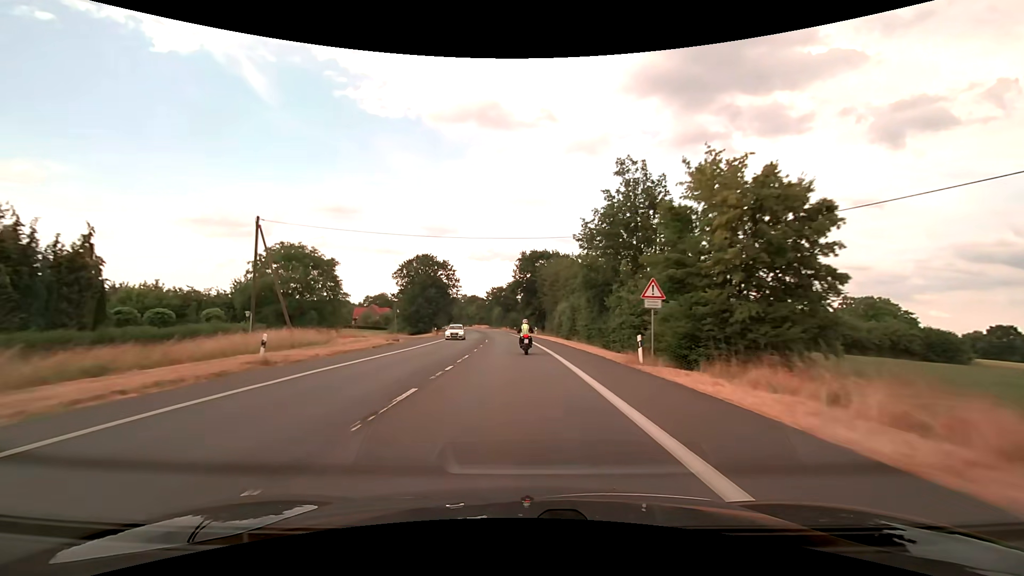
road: secondary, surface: asphalt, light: Day
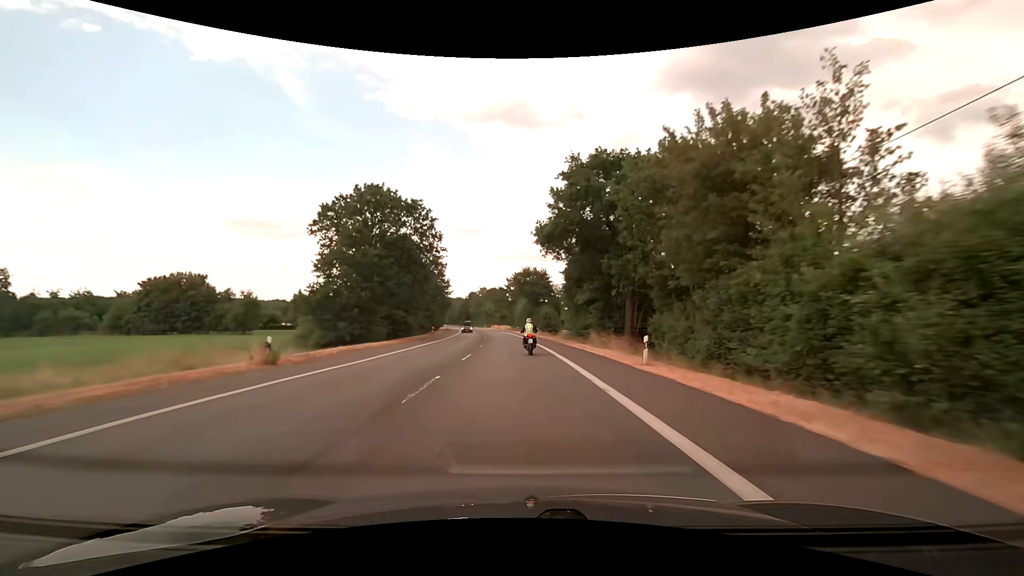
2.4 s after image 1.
(-1.5, +49.8) m; -3°
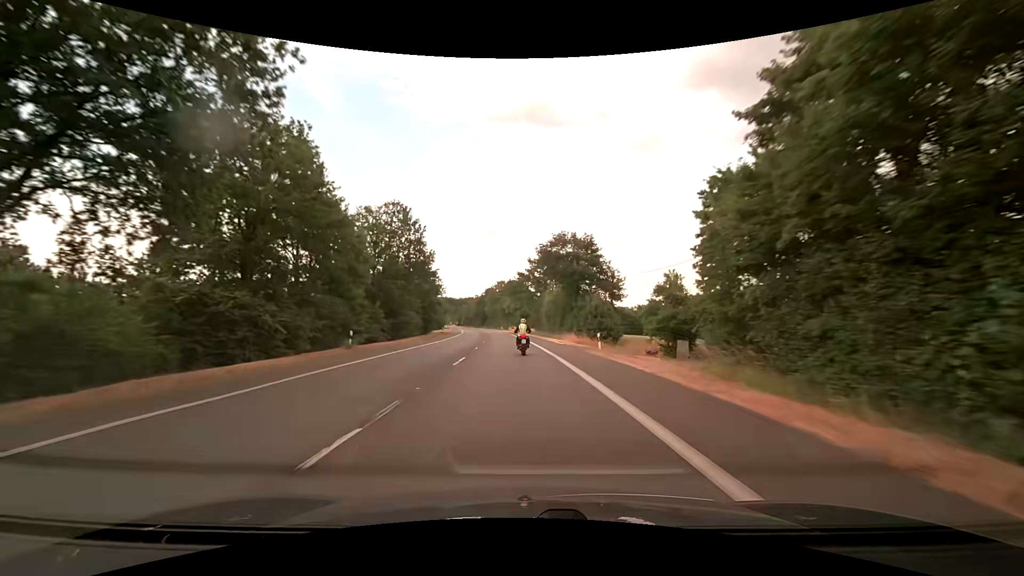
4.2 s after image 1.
(-1.0, +38.2) m; -3°
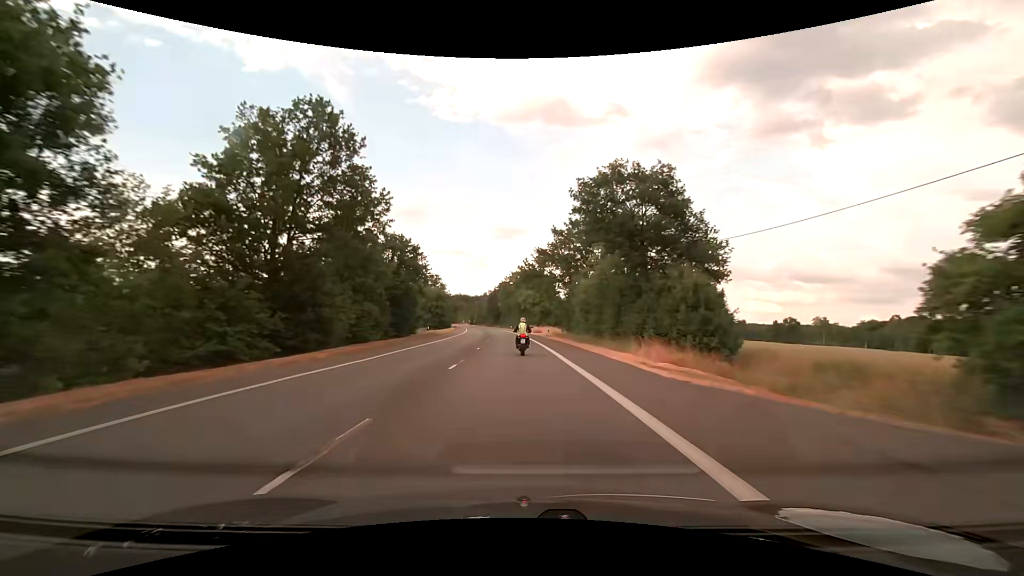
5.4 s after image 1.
(-0.4, +26.0) m; -2°
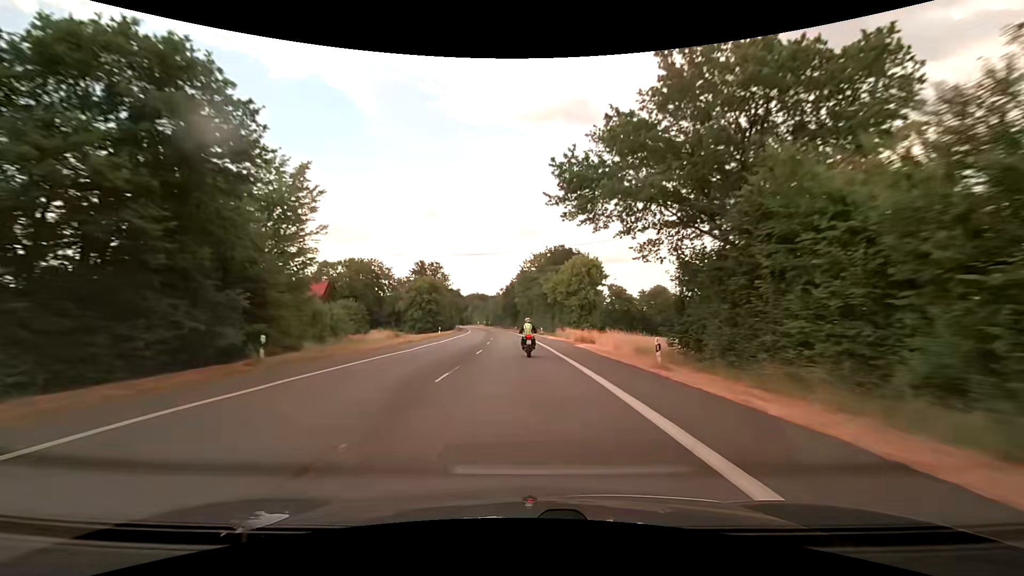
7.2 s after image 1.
(-0.7, +39.5) m; -2°
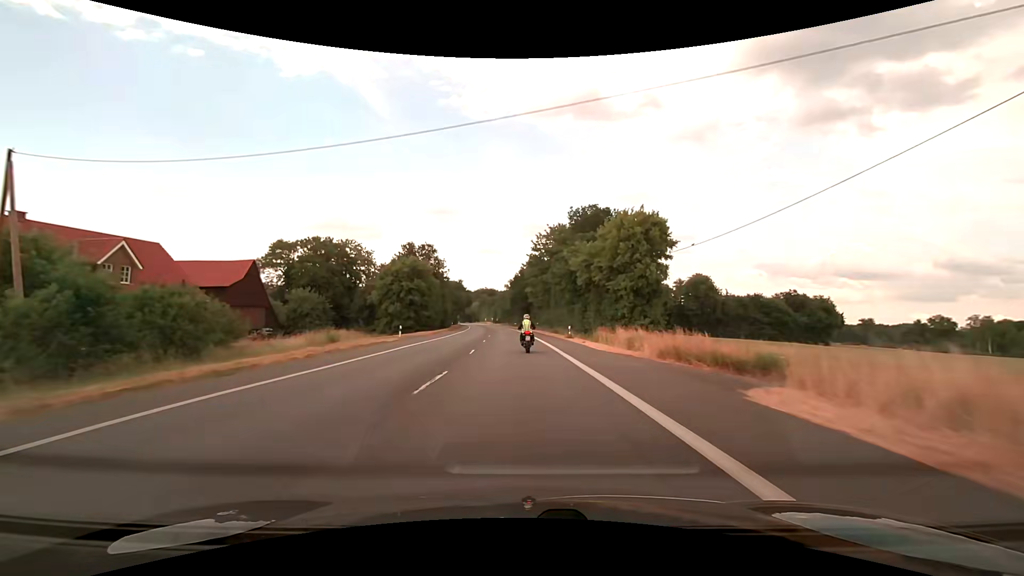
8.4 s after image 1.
(-0.2, +26.5) m; -1°
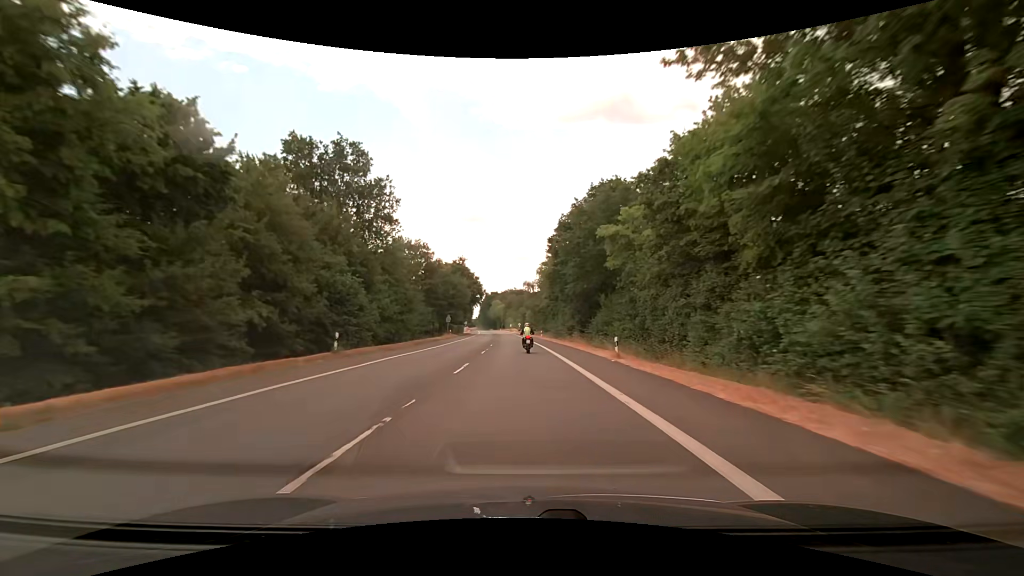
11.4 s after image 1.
(-2.3, +66.5) m; -4°
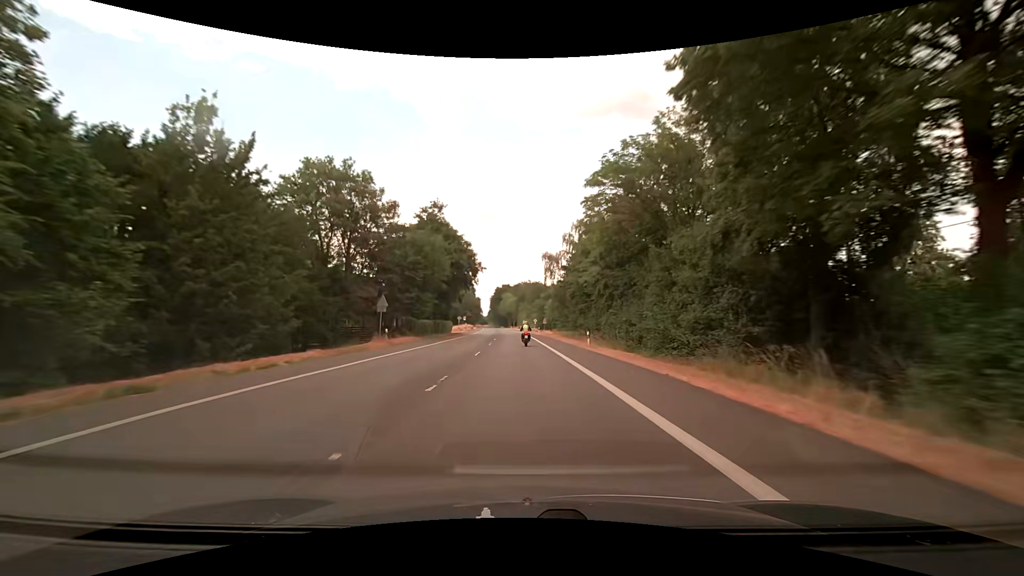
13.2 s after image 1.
(-0.8, +40.8) m; -2°
(0, +10) (0, +20) (0, +30) (-1, +40) (-1, +50) (-1, +60) (-2, +70) (-2, +80) (-3, +90) (-3, +100) m
